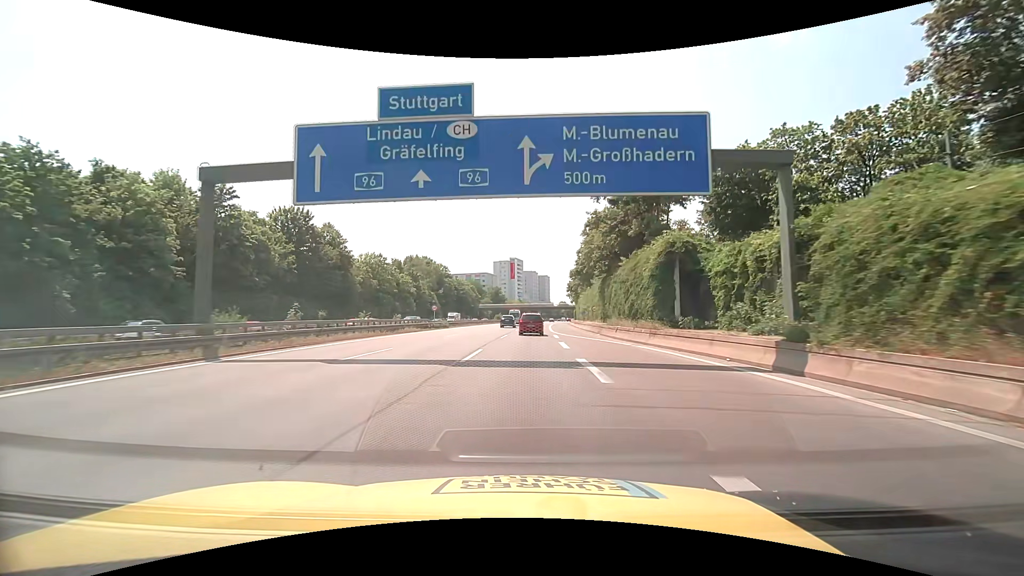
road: motorway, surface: asphalt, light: Day
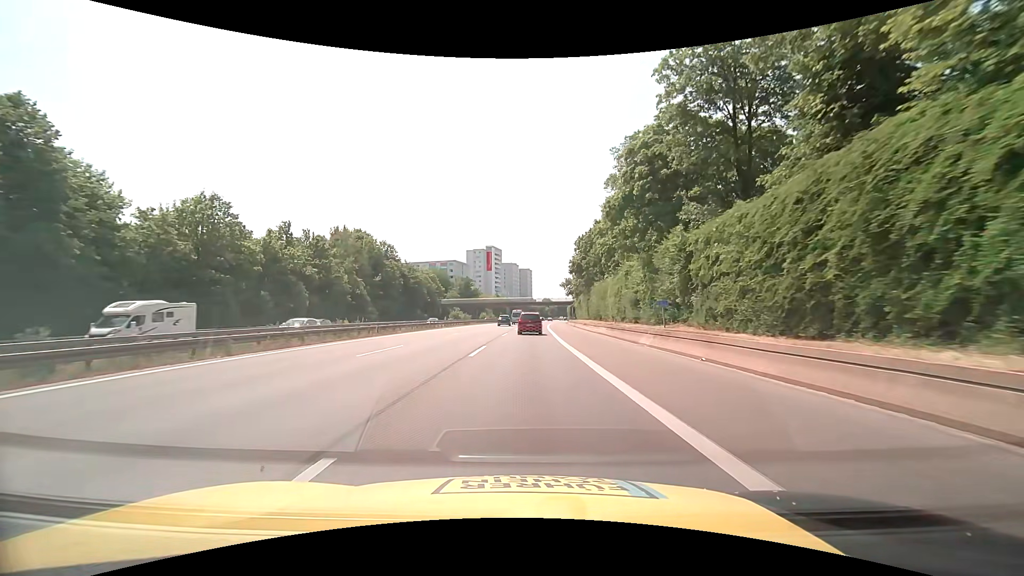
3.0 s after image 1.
(+0.7, +52.0) m; +2°
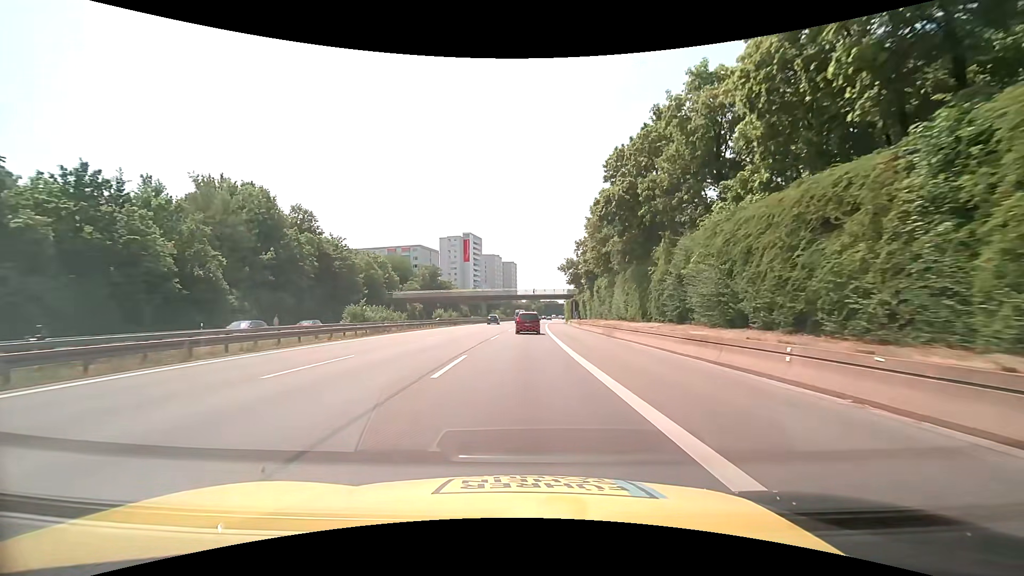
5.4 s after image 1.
(+0.7, +41.8) m; +2°
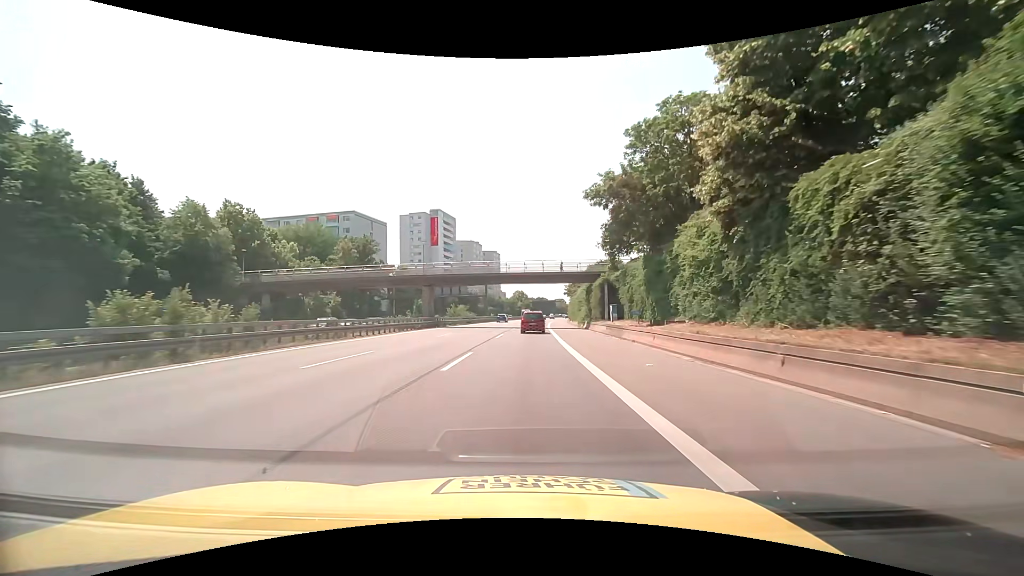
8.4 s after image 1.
(+0.8, +52.3) m; +1°
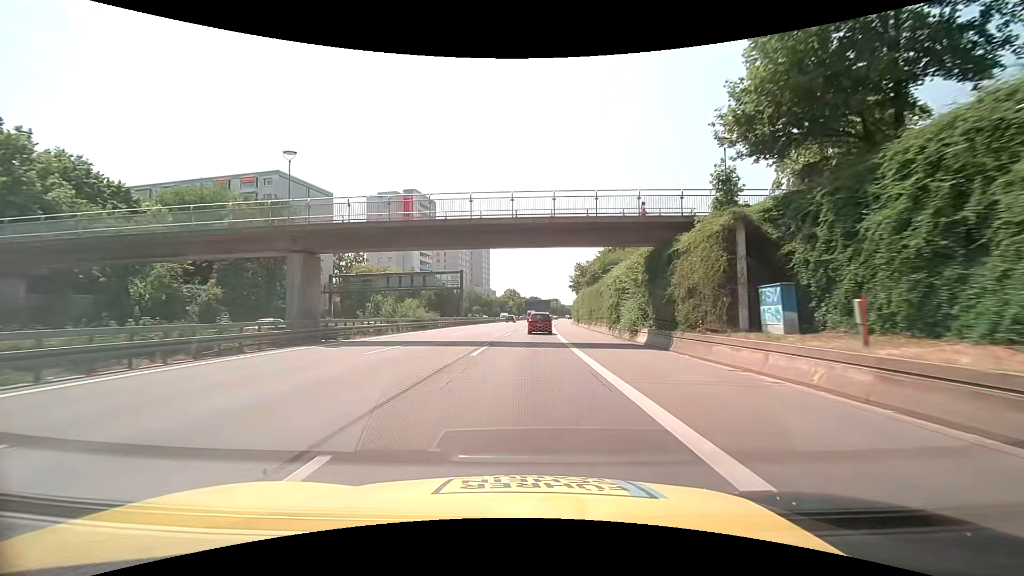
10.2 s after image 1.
(+0.4, +31.4) m; +1°
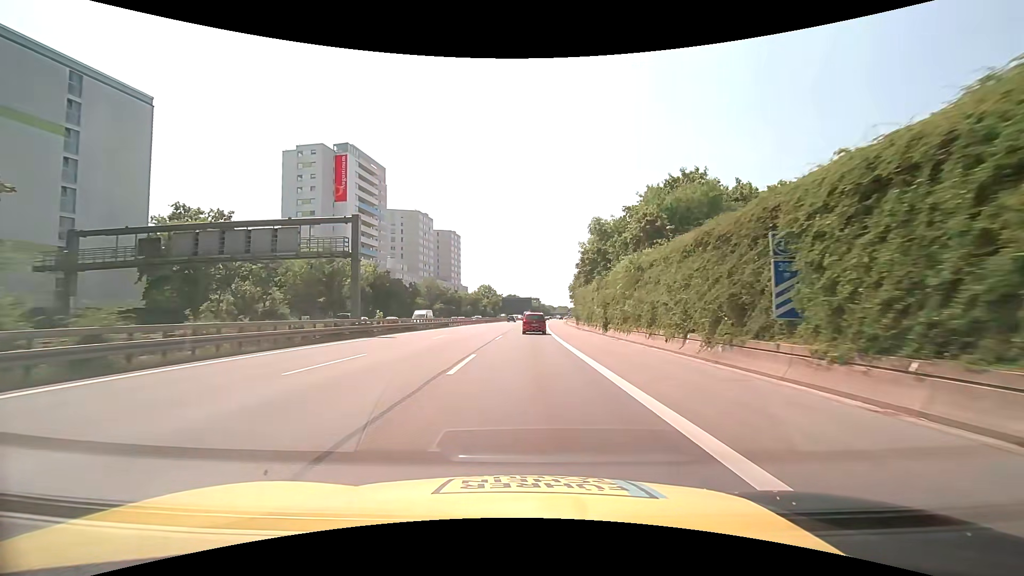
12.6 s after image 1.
(+0.7, +41.7) m; +3°
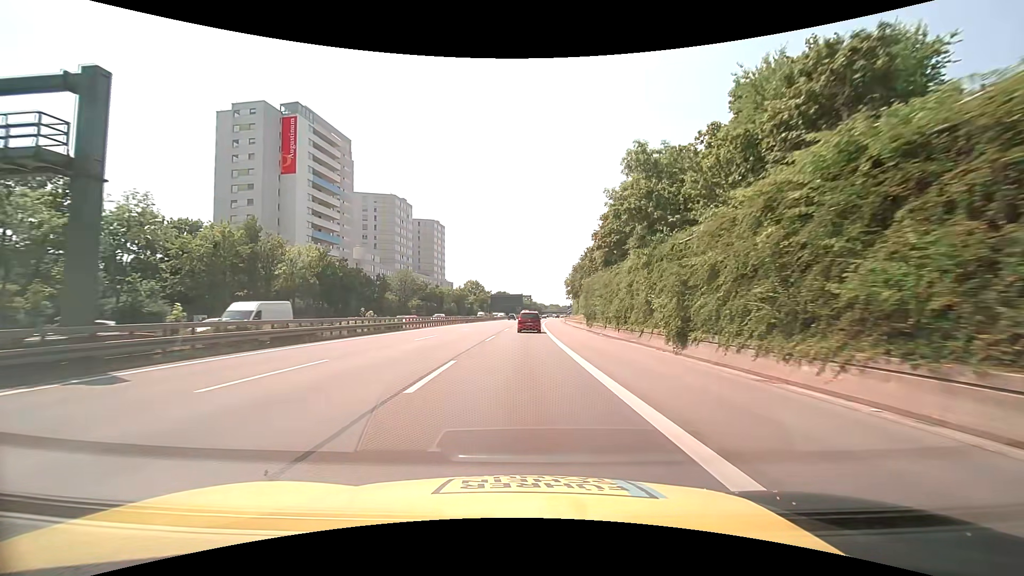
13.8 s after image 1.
(+0.1, +20.9) m; +1°
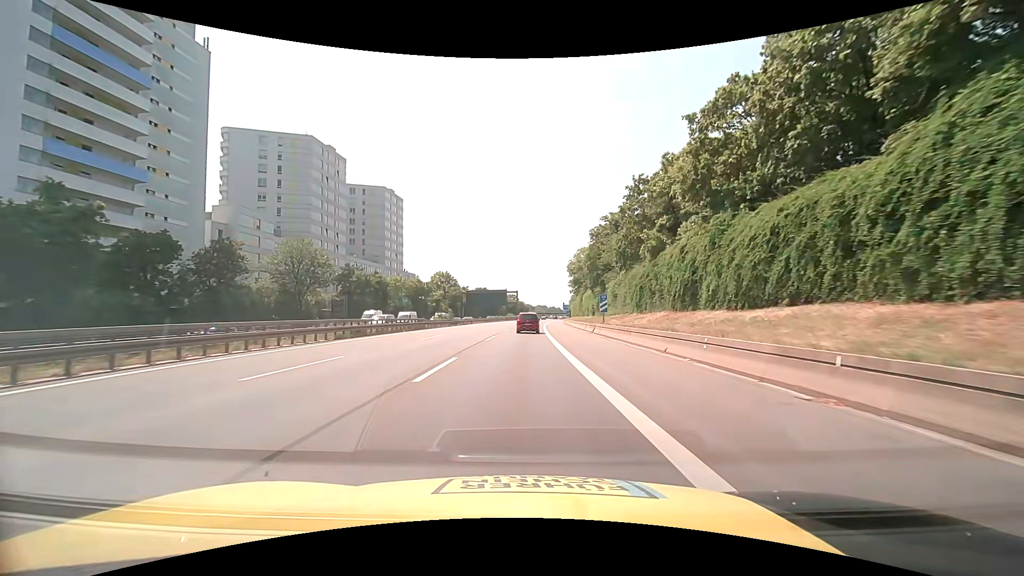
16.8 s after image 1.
(+0.7, +52.2) m; +1°
(0, +10) (0, +20) (0, +30) (+1, +40) (+1, +50) (+1, +60) (+2, +70) (+2, +80) (+2, +90) (+3, +100) m
